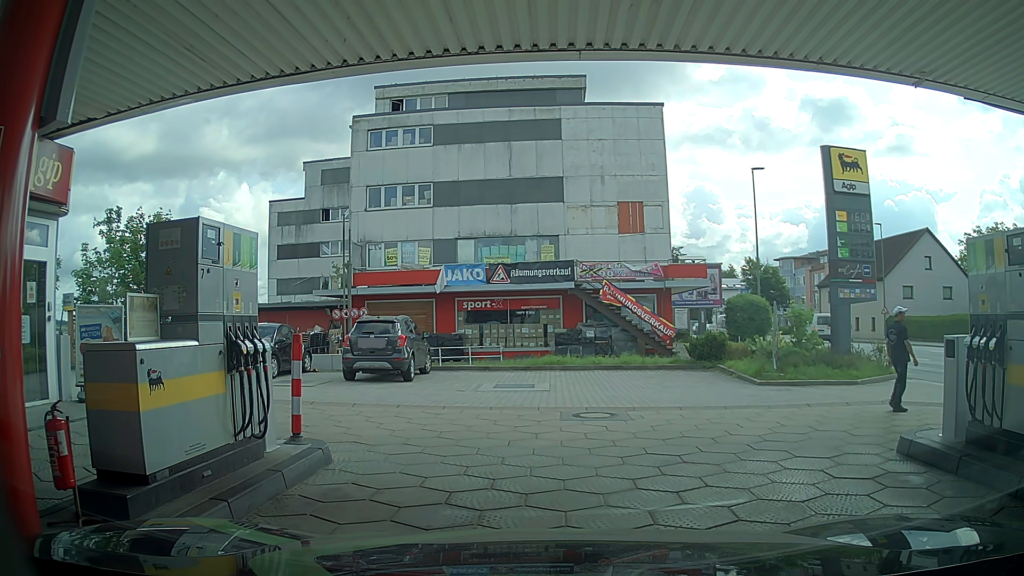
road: service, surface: paving_stones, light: Day
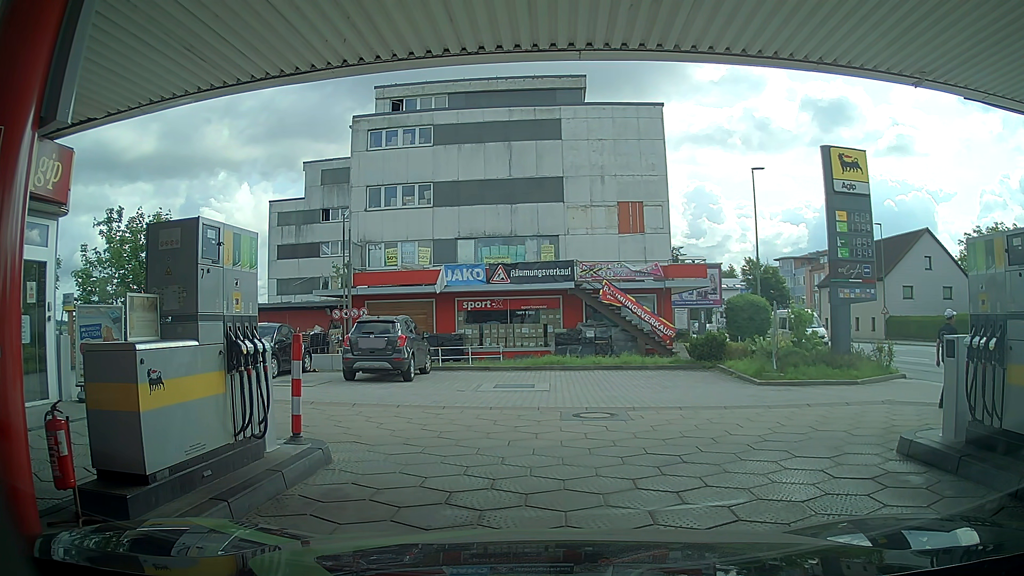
(0.0, 0.0) m; 0°
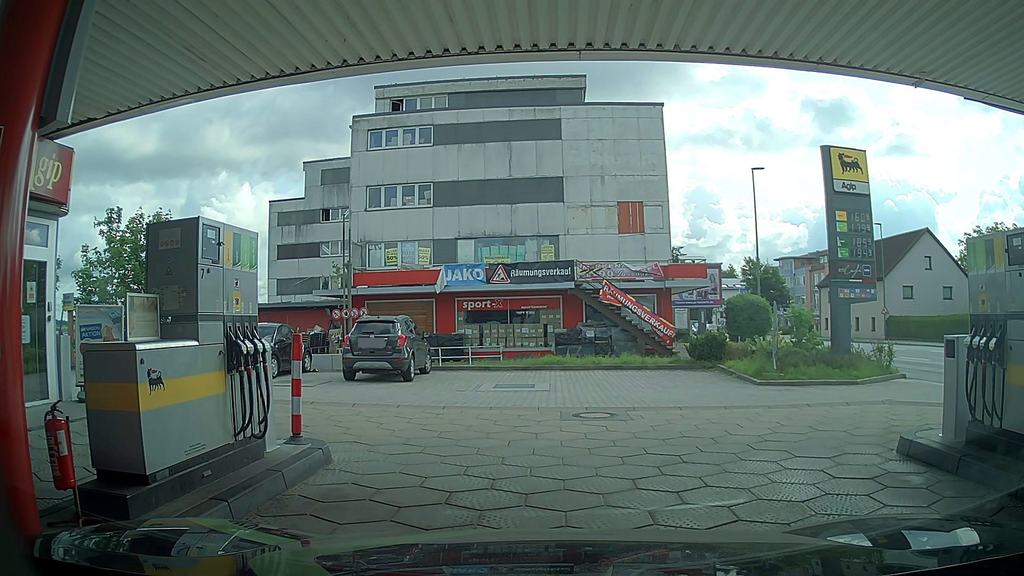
(0.0, 0.0) m; 0°
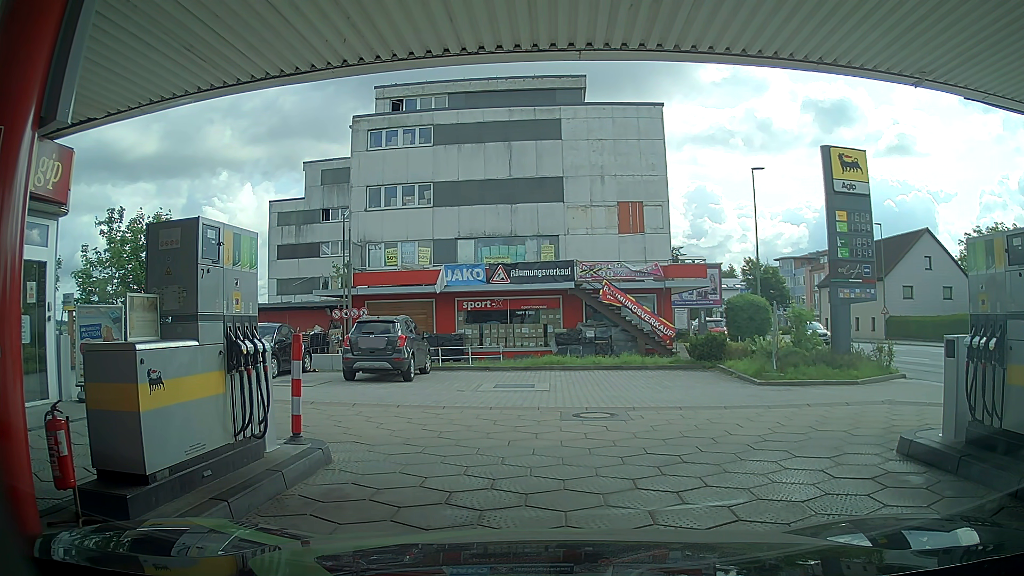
(0.0, 0.0) m; 0°
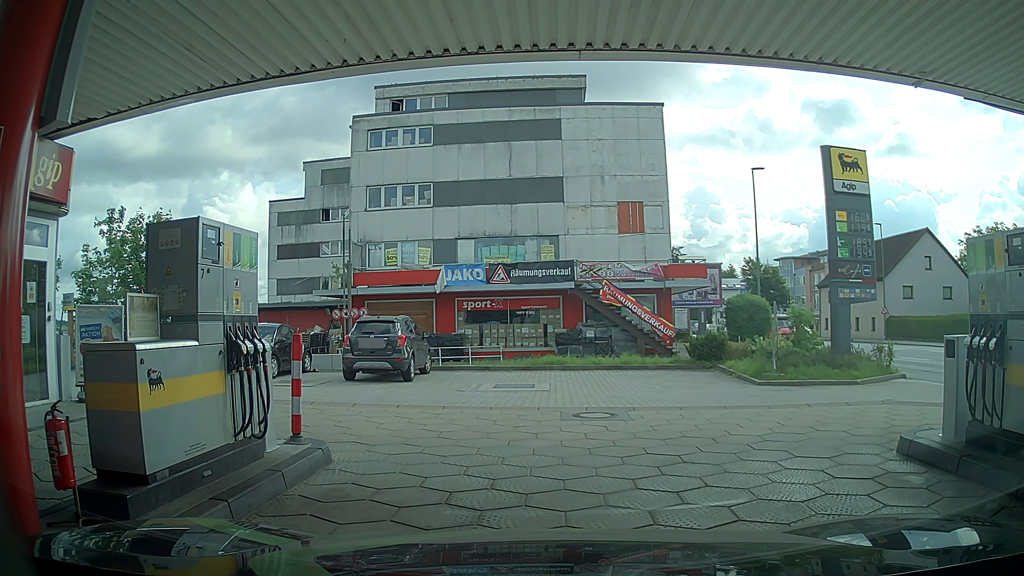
(0.0, 0.0) m; 0°
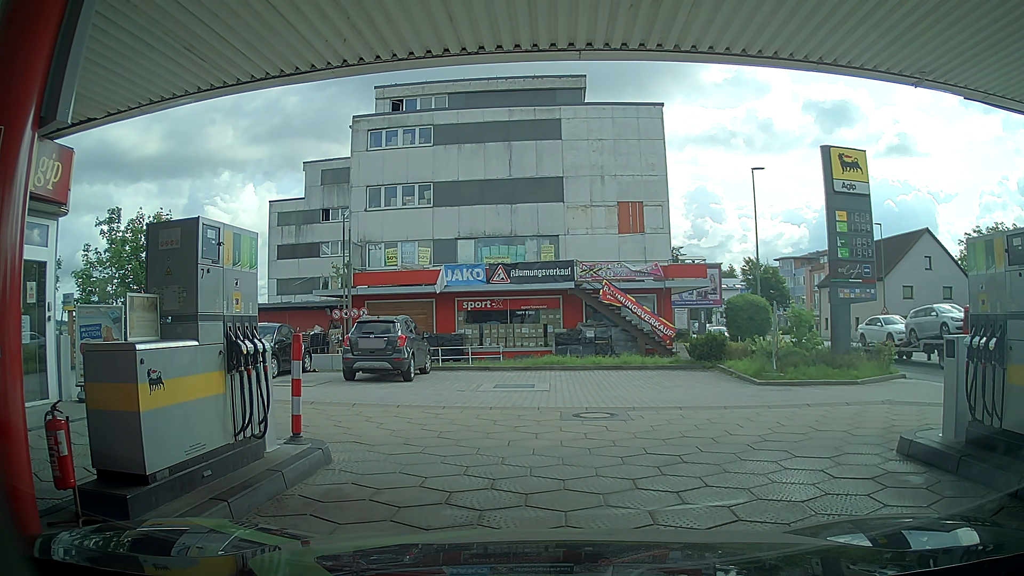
(0.0, 0.0) m; 0°
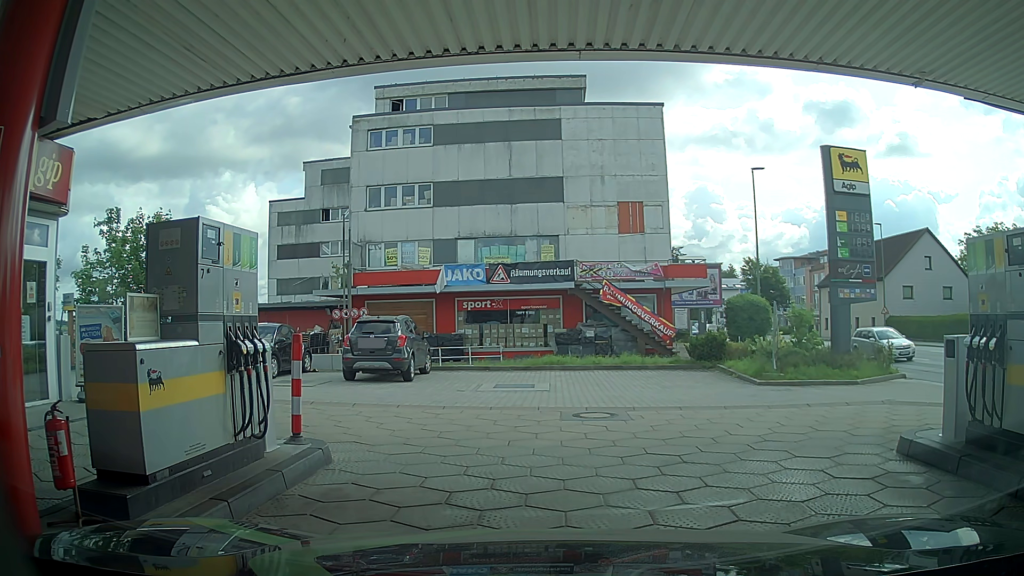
(0.0, 0.0) m; 0°
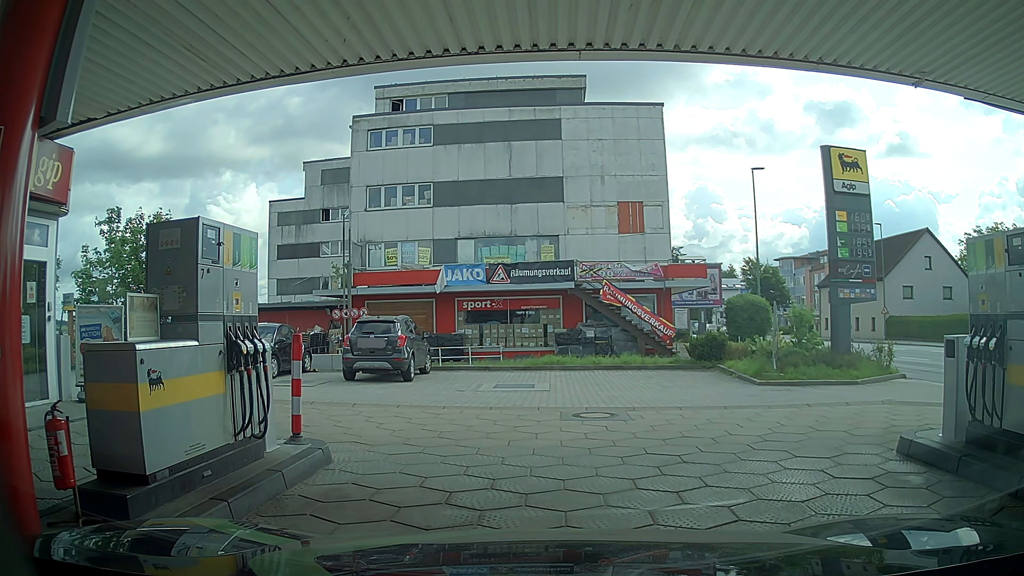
(0.0, 0.0) m; 0°
